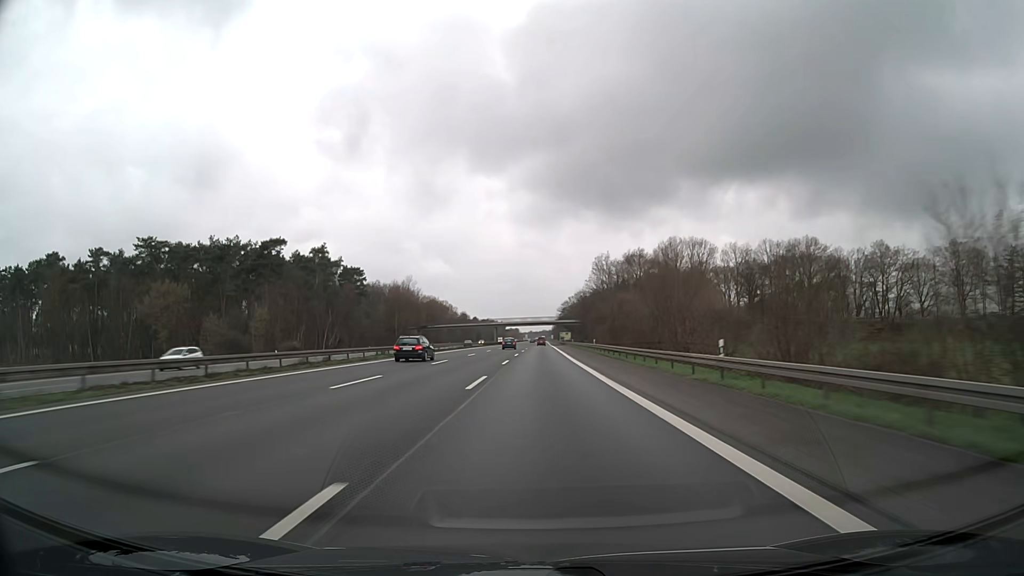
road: motorway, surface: asphalt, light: Day
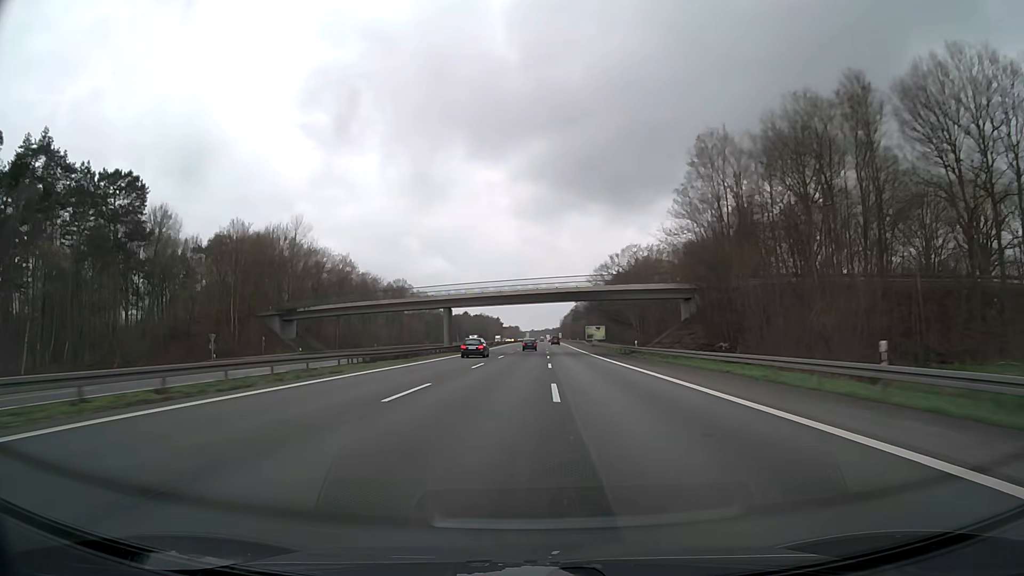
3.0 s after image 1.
(-0.2, +111.0) m; 0°
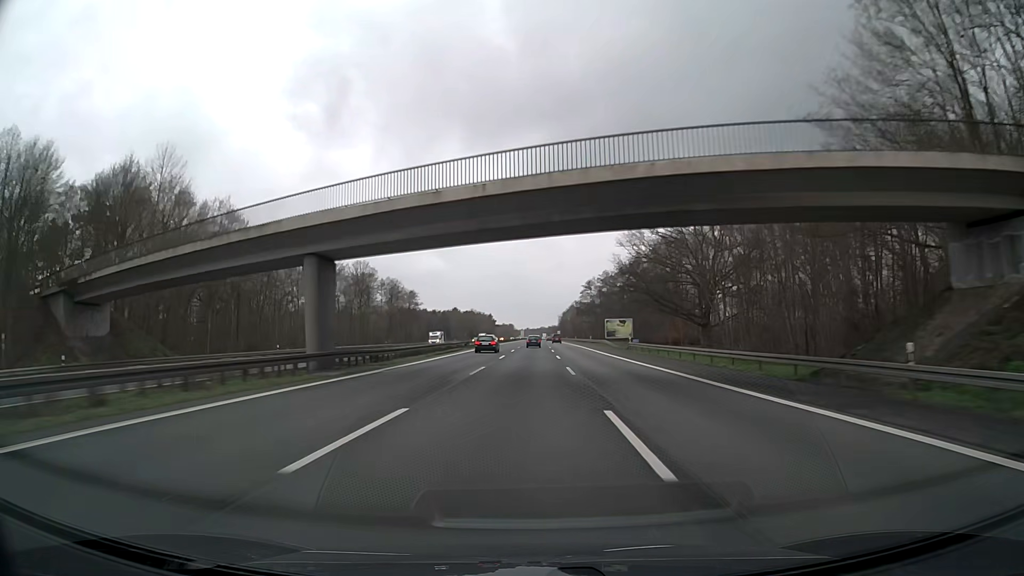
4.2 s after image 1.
(0.0, +44.2) m; 0°
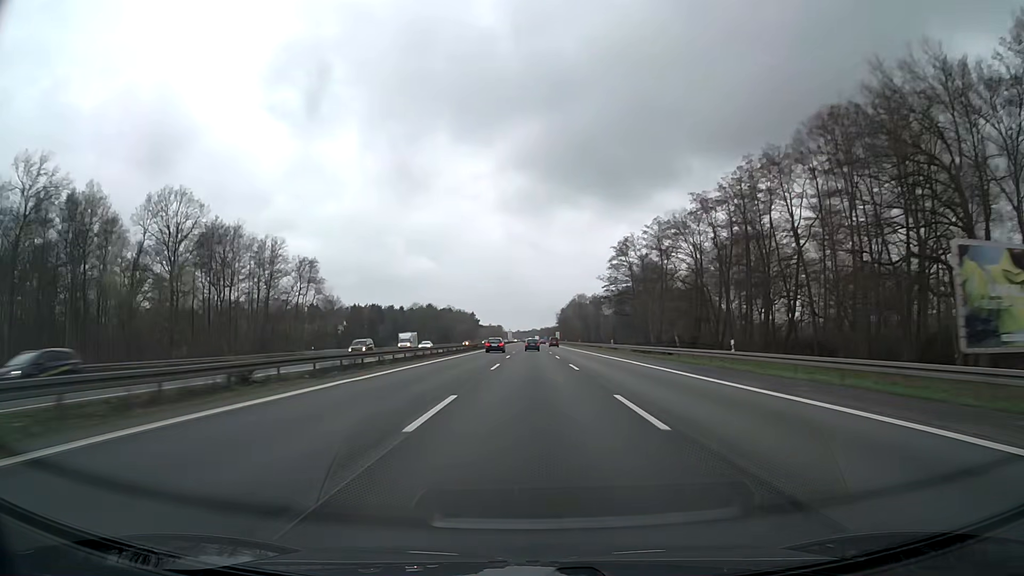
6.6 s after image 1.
(+1.0, +87.0) m; +1°
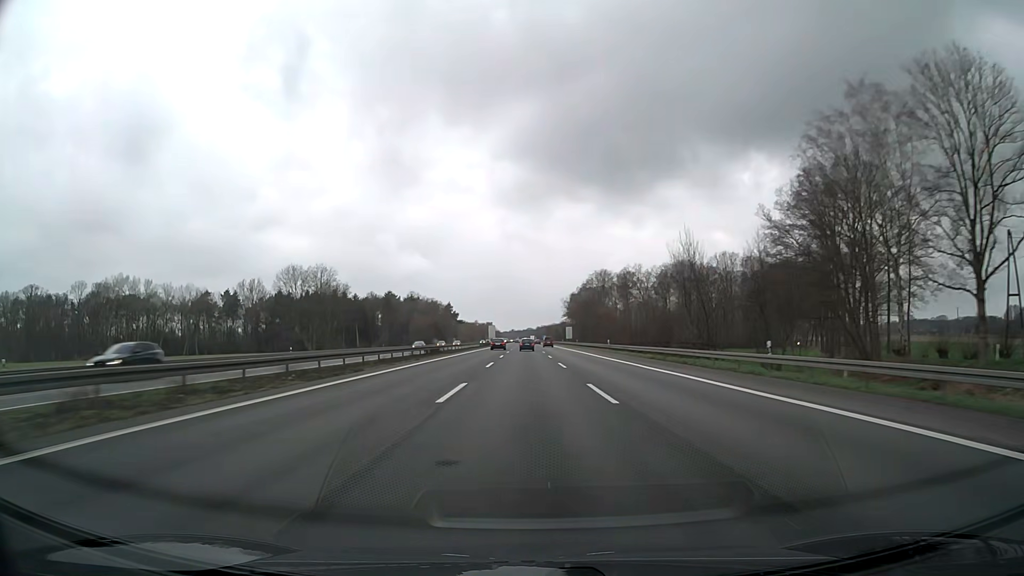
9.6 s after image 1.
(+0.4, +106.7) m; 0°
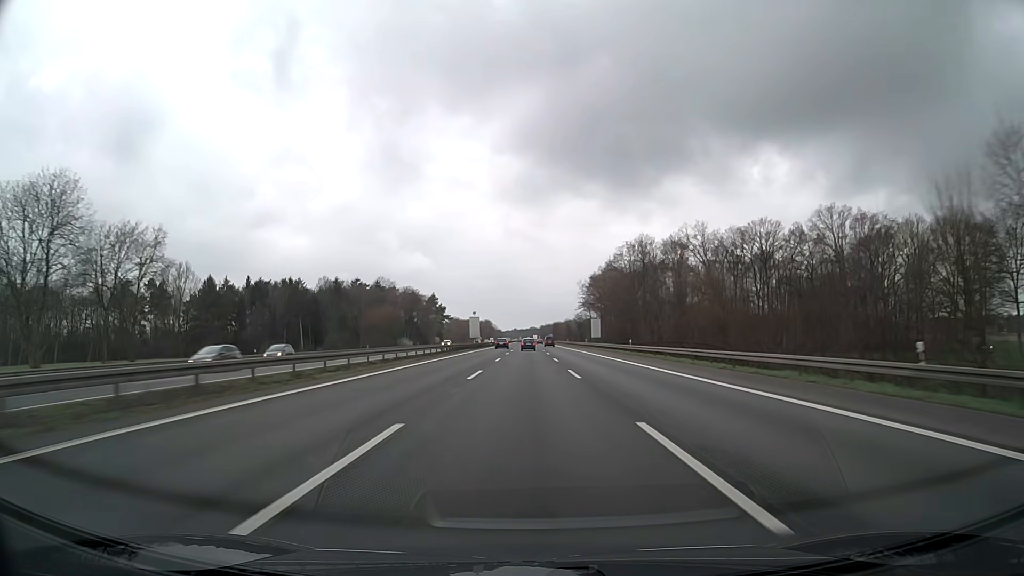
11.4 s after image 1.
(-0.1, +63.3) m; 0°
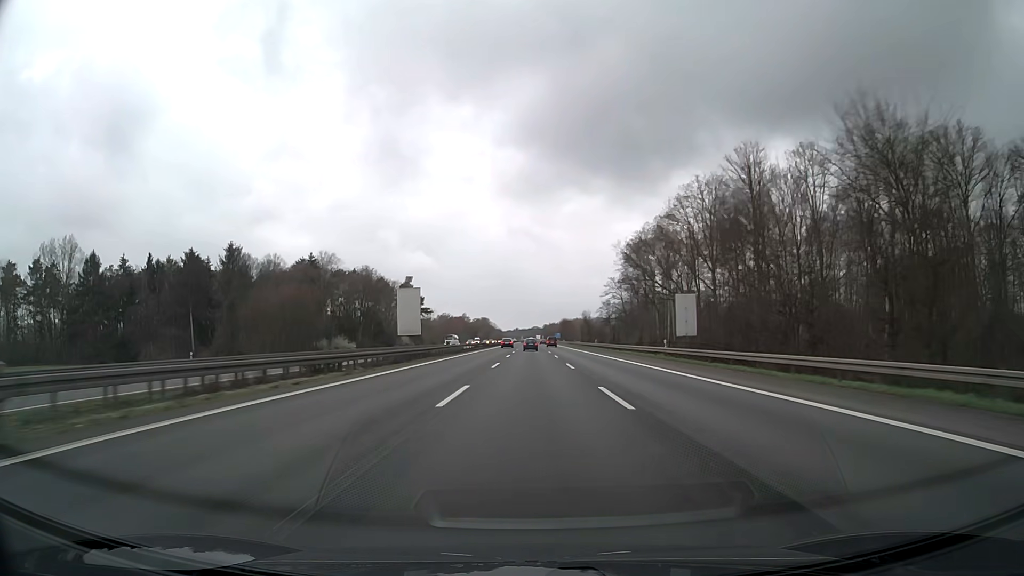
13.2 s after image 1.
(-0.1, +62.8) m; 0°
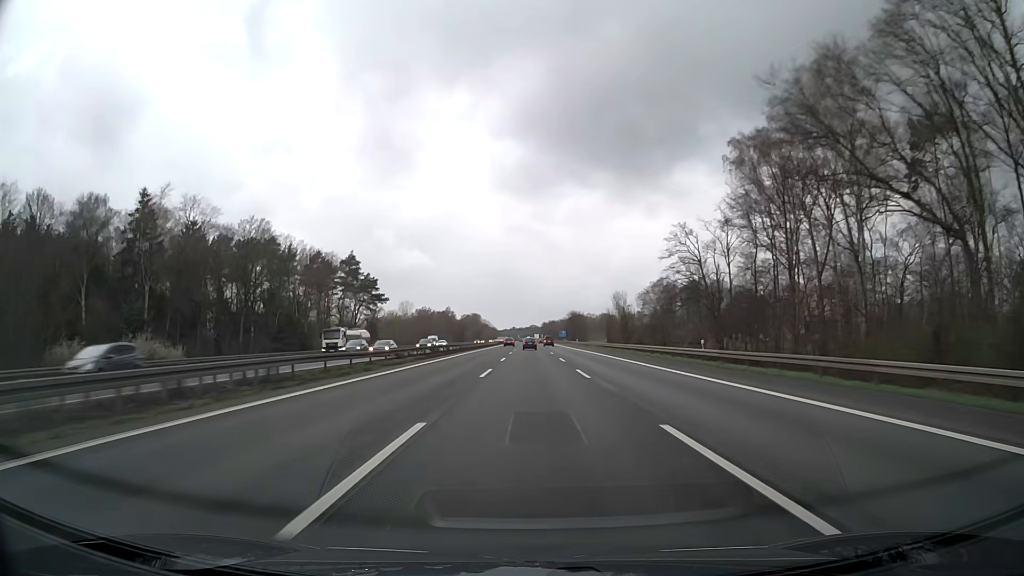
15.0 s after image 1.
(+0.1, +62.6) m; 0°
(0, +10) (0, +20) (0, +30) (0, +40) (0, +50) (0, +60) (0, +70) (0, +80) (0, +90) (0, +100) m
